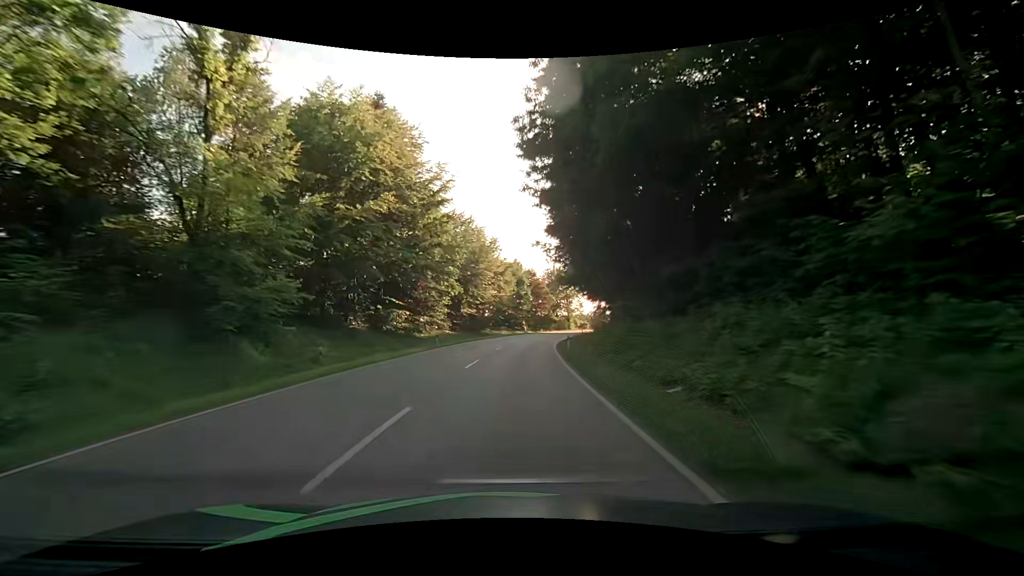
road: secondary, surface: asphalt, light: Day
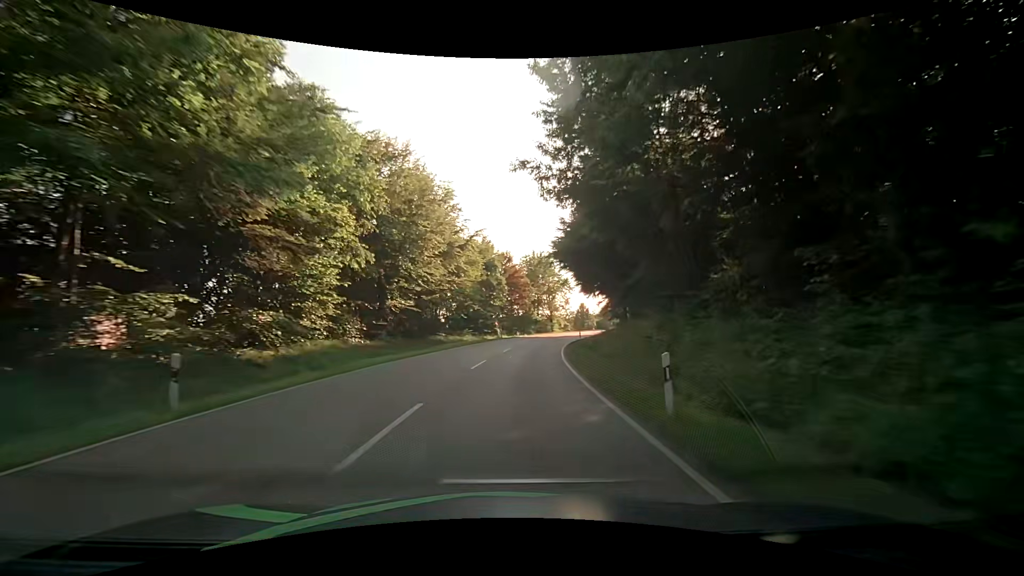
(+0.7, +22.9) m; +4°
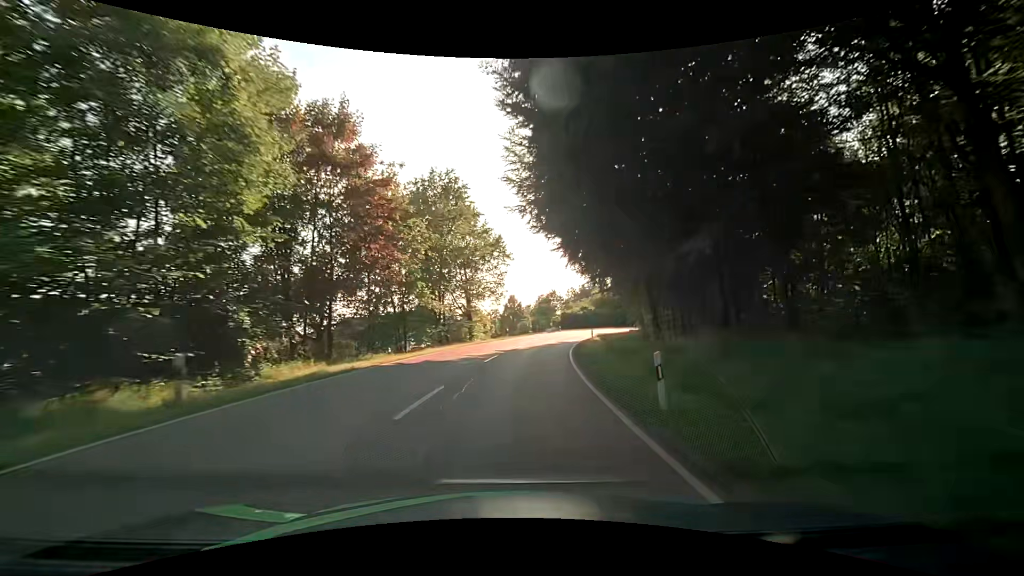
(+2.8, +44.4) m; +9°
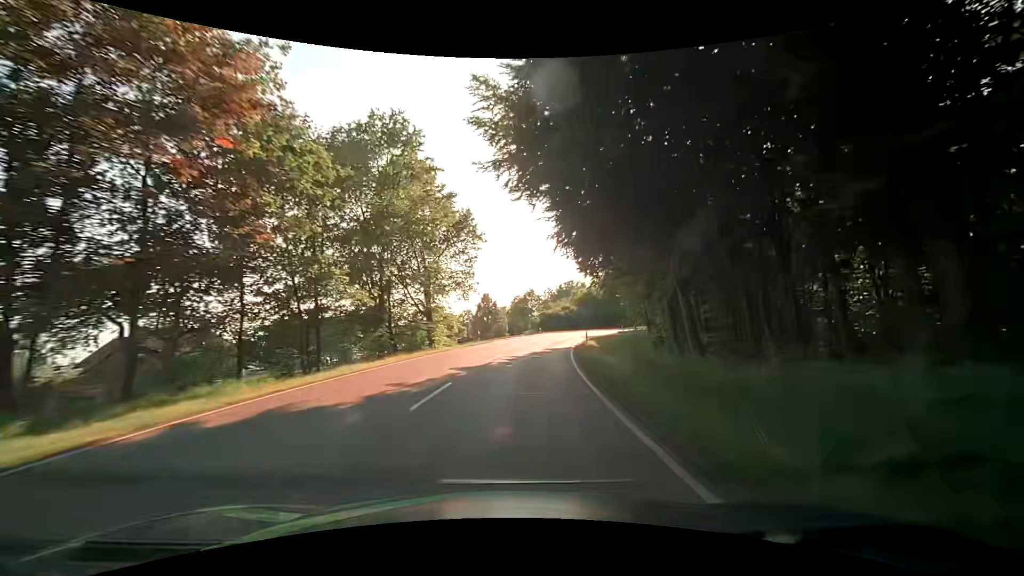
(+0.3, +11.0) m; +2°
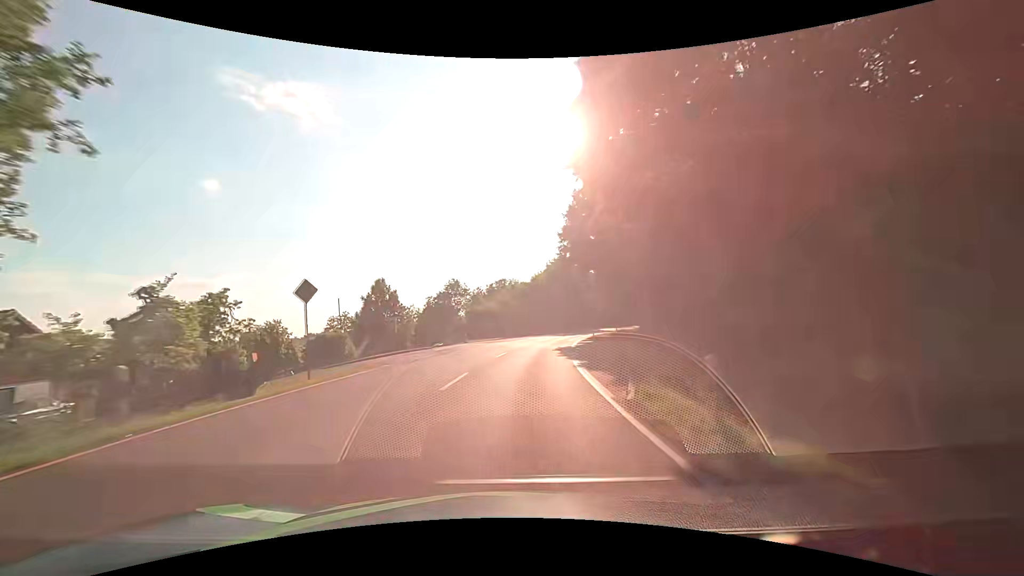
(+2.8, +32.5) m; +9°
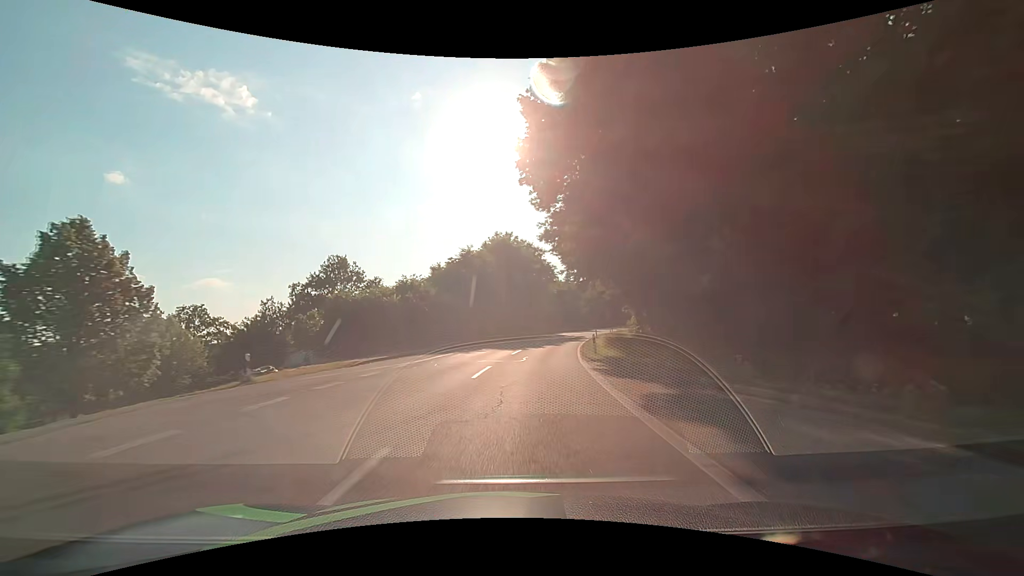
(+2.4, +32.3) m; +8°
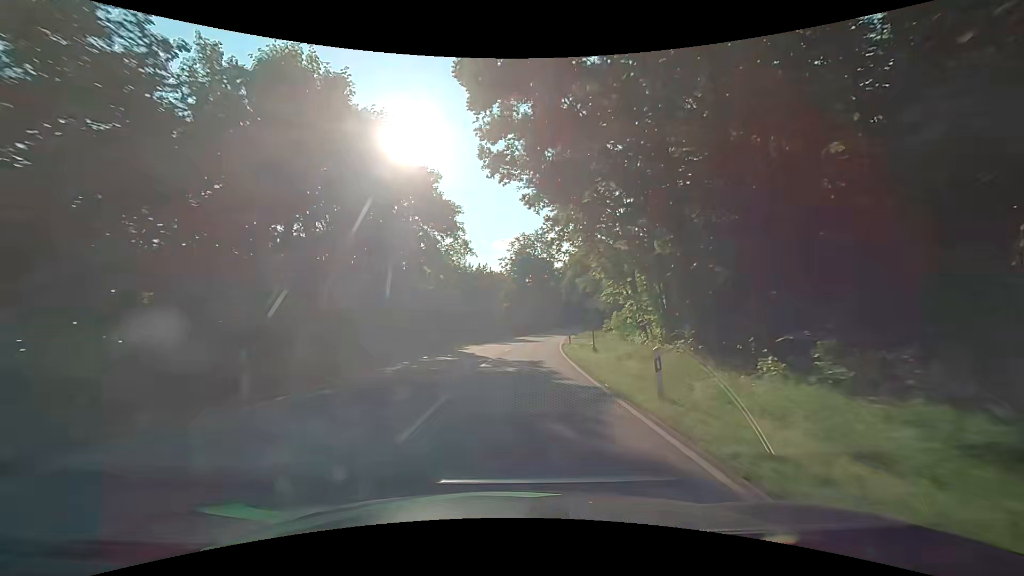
(+4.5, +42.8) m; +11°
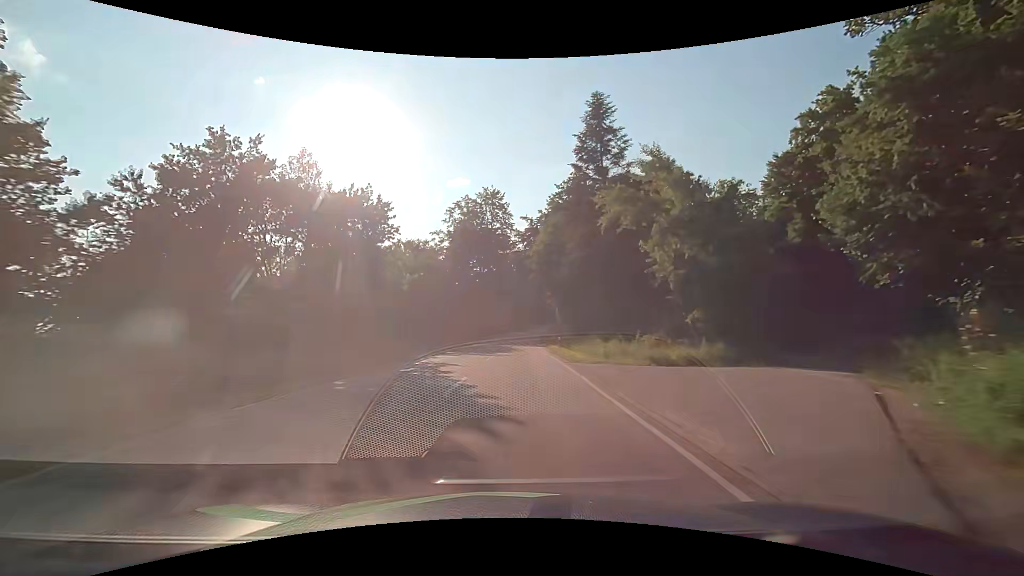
(+2.7, +43.0) m; +6°
(0, +10) (0, +20) (+1, +30) (+1, +40) (+1, +50) (+2, +60) (+3, +70) (+3, +80) (+4, +90) (+5, +100) m
